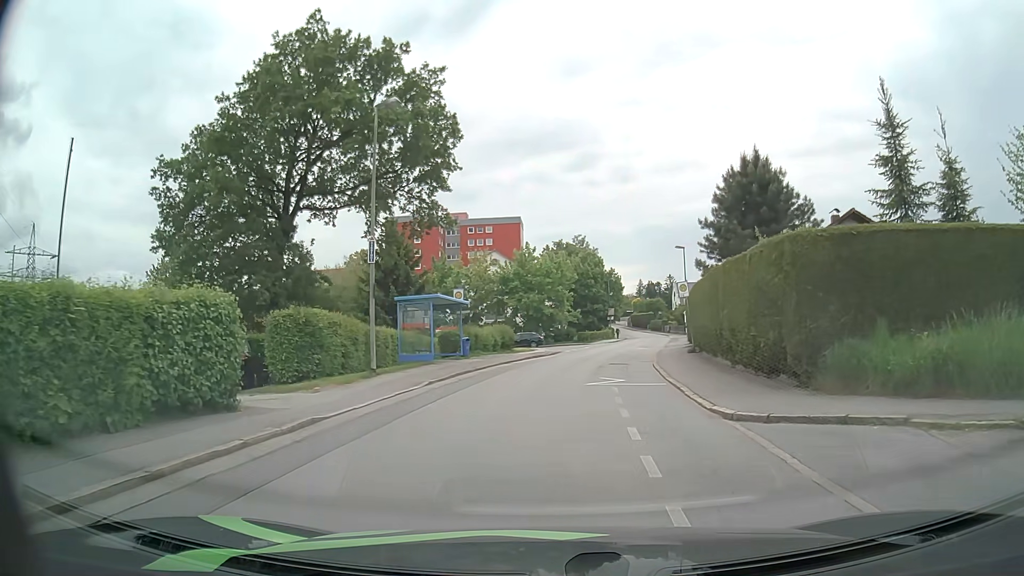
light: Day
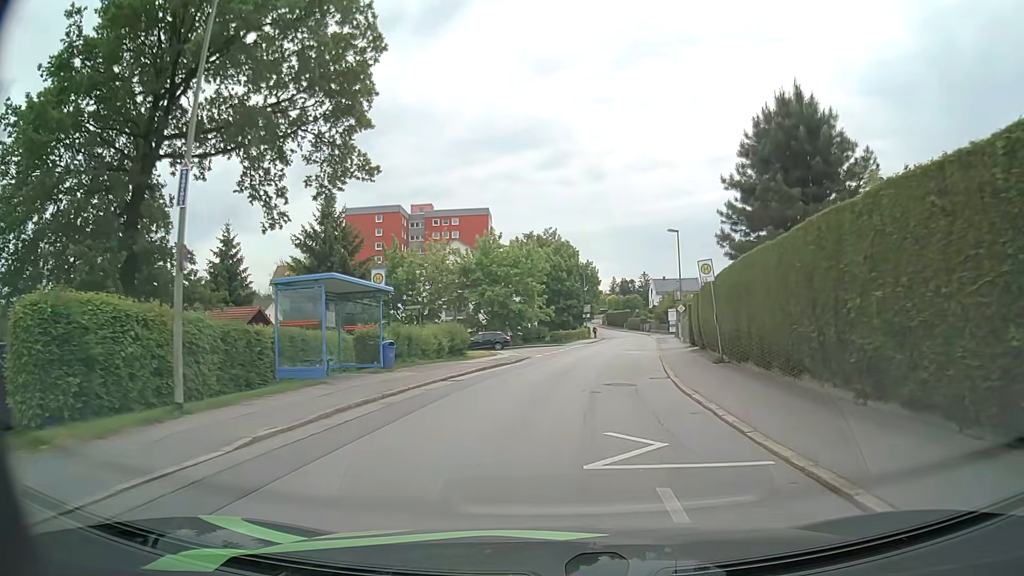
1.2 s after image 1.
(+0.2, +9.5) m; +2°
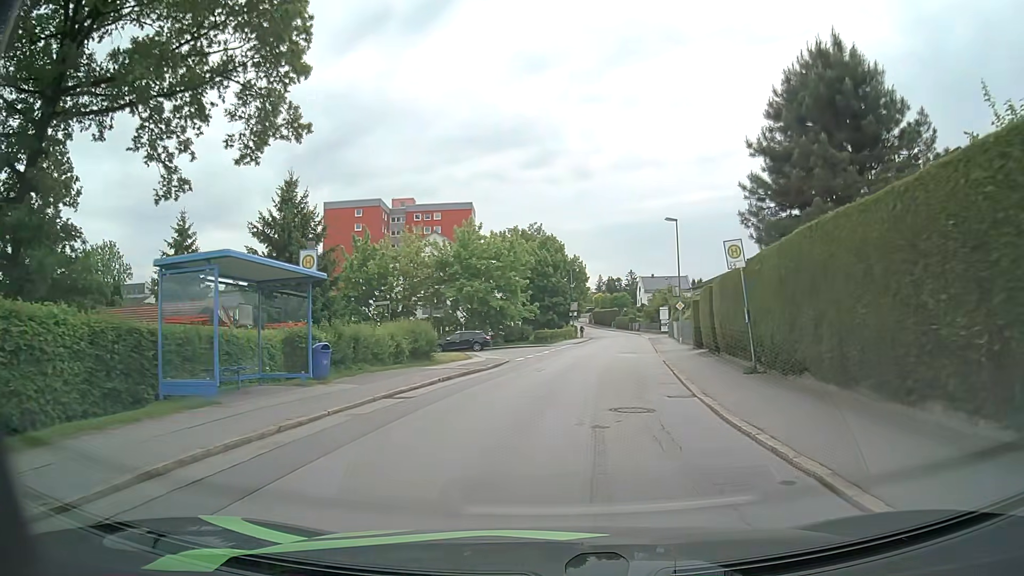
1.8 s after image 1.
(+0.1, +4.9) m; +1°
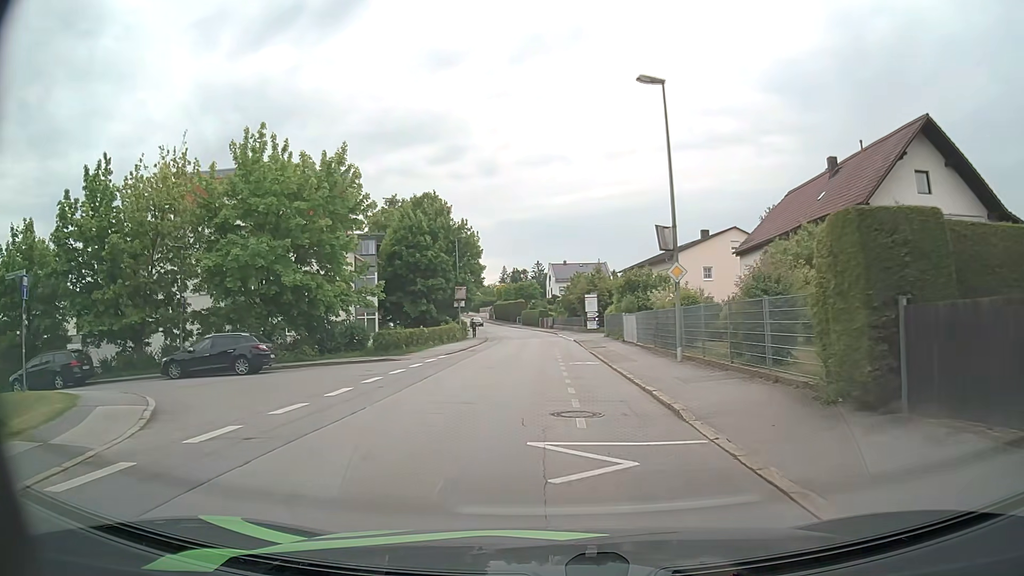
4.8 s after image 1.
(+2.1, +25.0) m; +8°
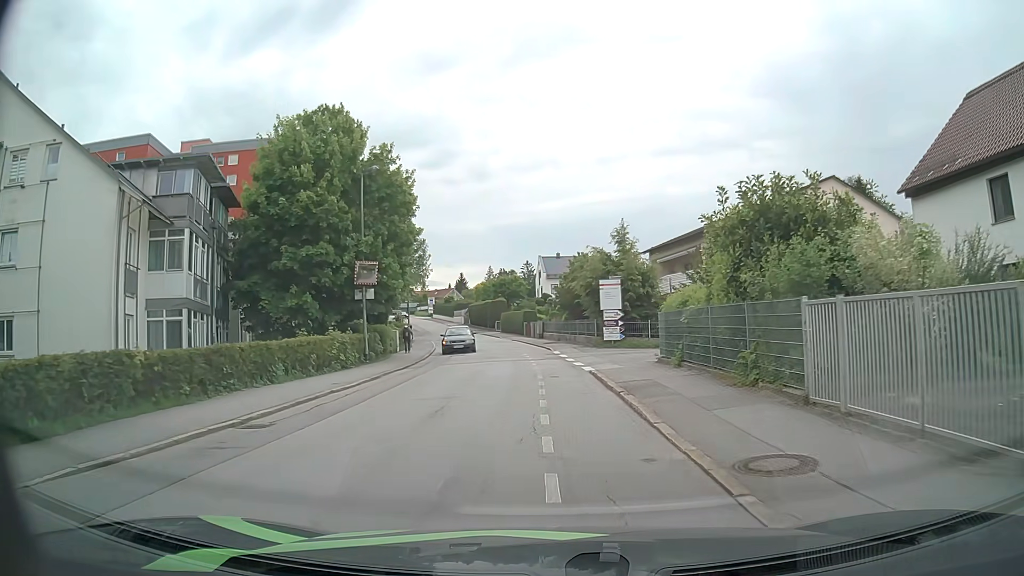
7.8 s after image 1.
(+0.2, +25.5) m; +1°
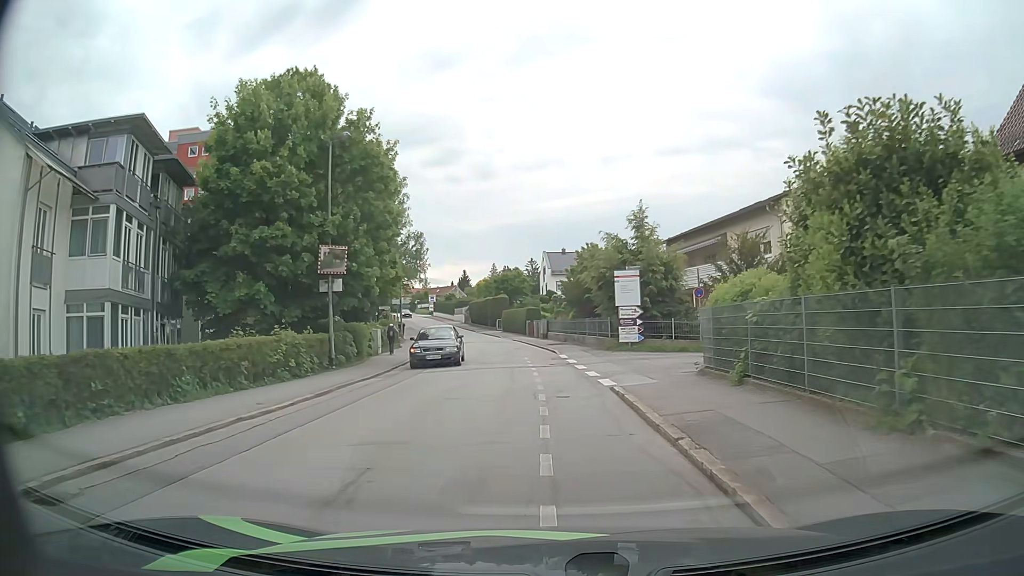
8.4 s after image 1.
(0.0, +5.1) m; 0°
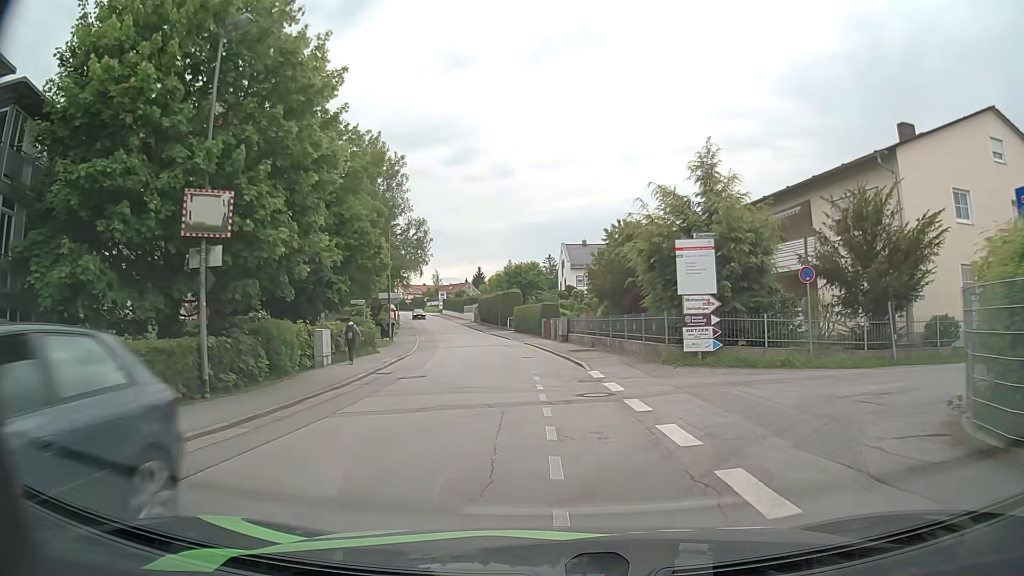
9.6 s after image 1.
(-0.1, +10.1) m; -2°
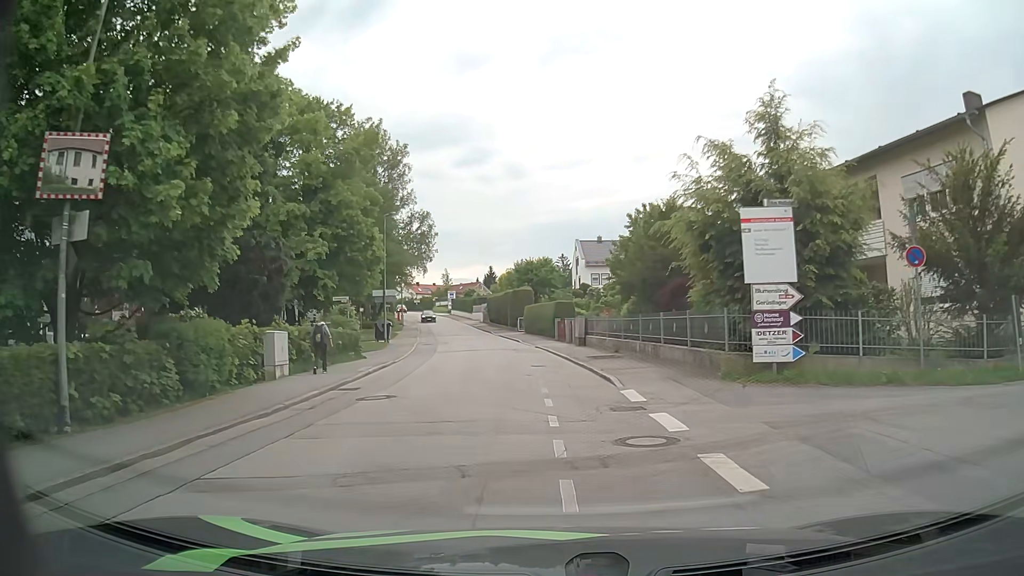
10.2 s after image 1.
(-0.1, +5.0) m; -1°
(0, +10) (-1, +20) (-1, +30) (-3, +40) (-4, +50) (-6, +60) (-8, +69) (-10, +79) (-13, +89) (-15, +98) m
